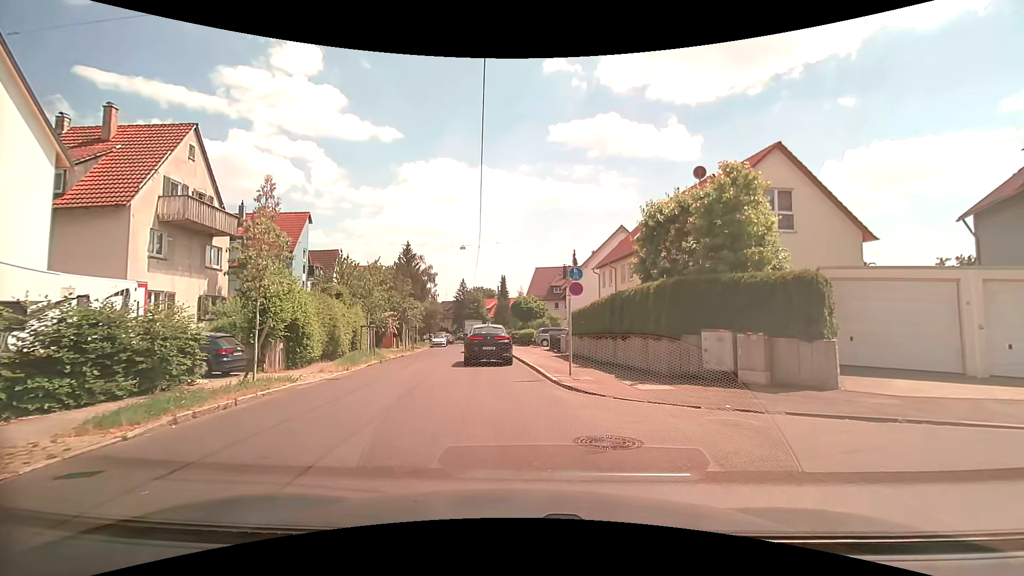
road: tertiary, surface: asphalt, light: Day
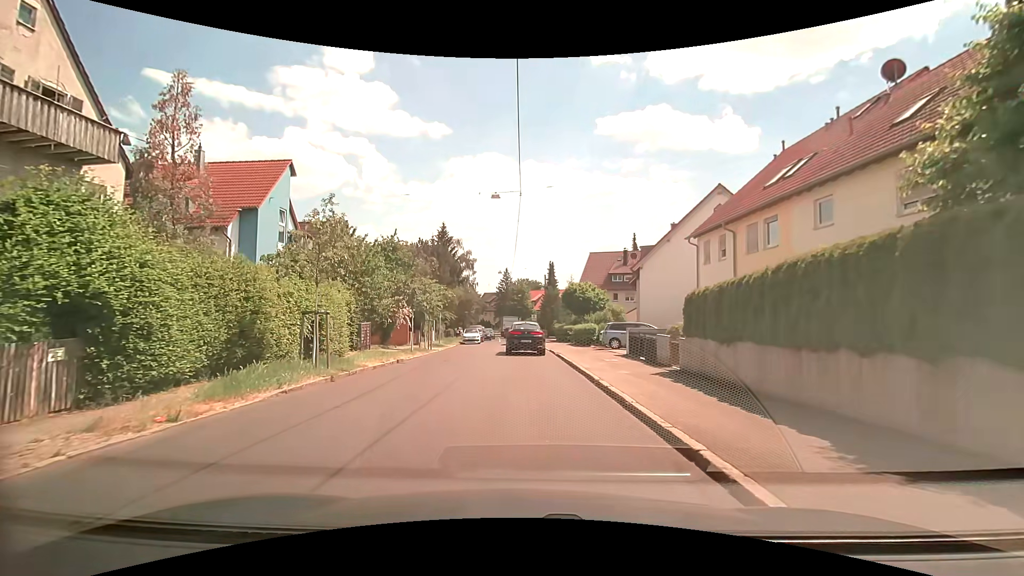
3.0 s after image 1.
(-0.9, +12.7) m; -6°
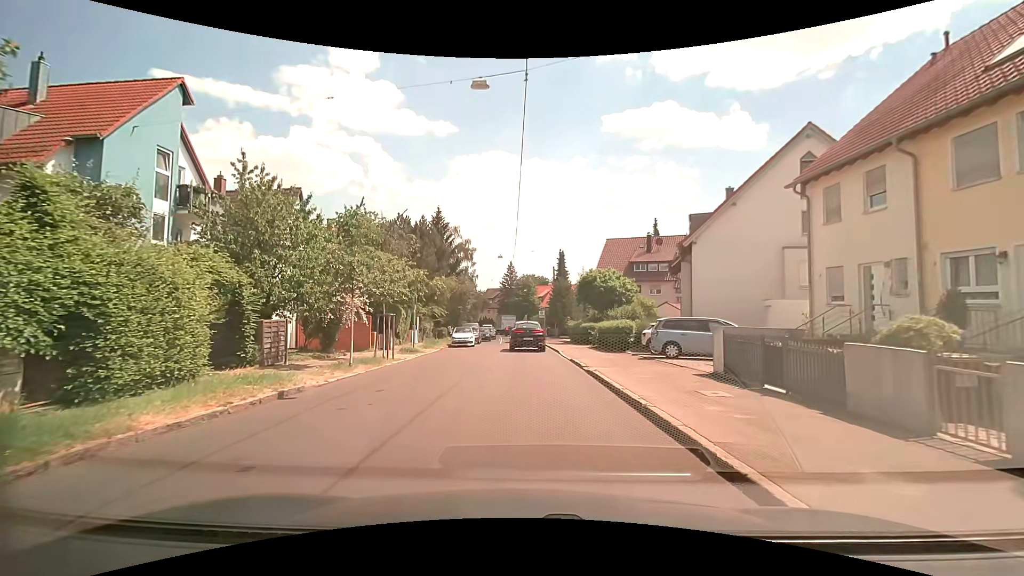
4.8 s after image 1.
(-0.1, +10.5) m; -1°
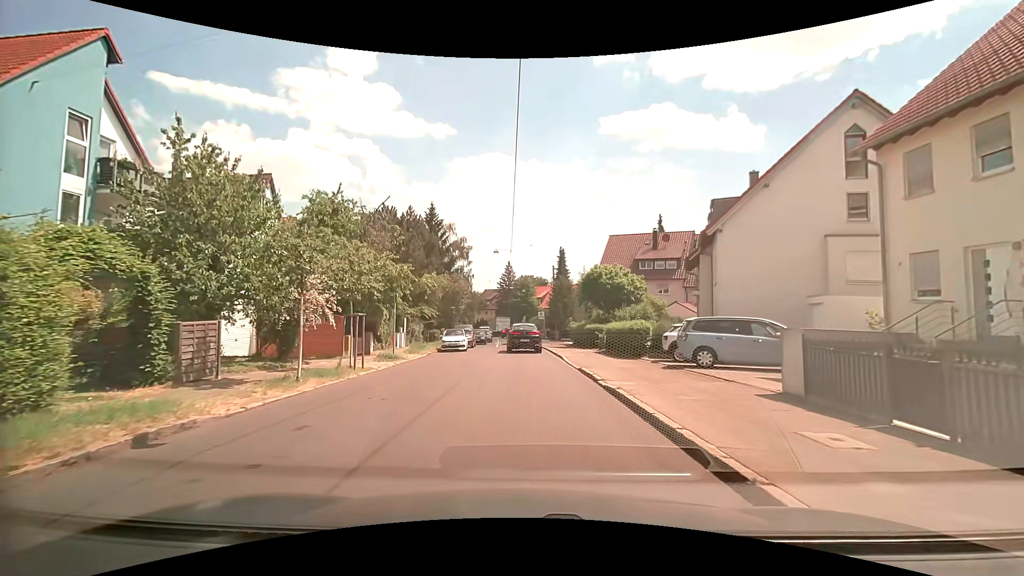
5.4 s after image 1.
(0.0, +3.8) m; 0°
